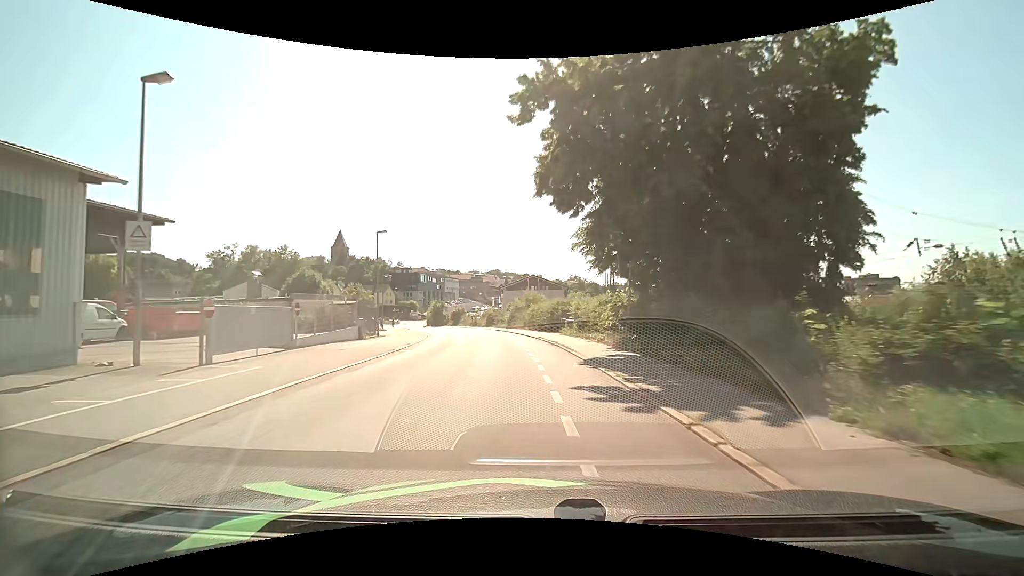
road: residential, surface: asphalt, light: Day
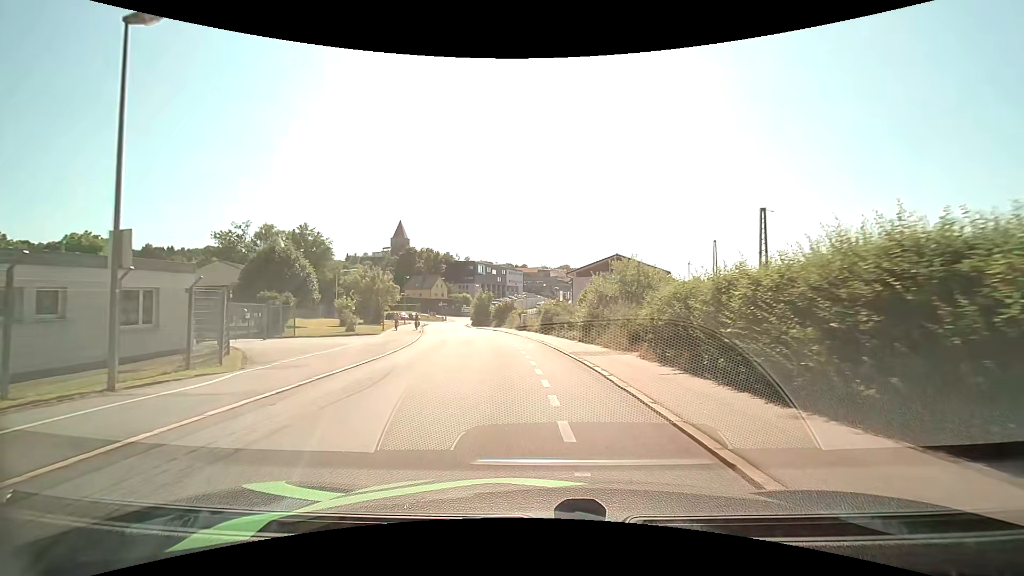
(-1.7, +28.6) m; -8°
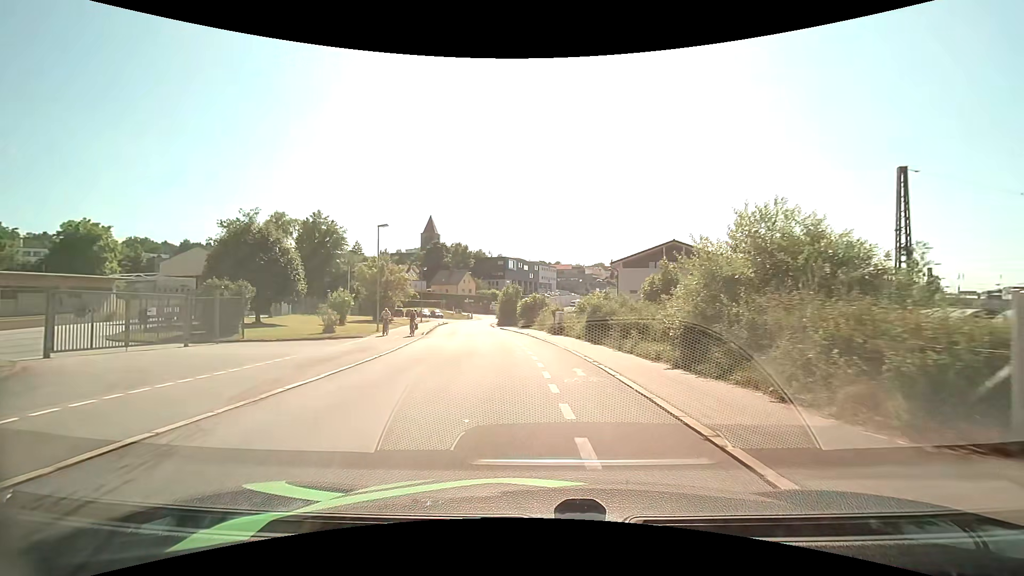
(-0.3, +11.2) m; -4°
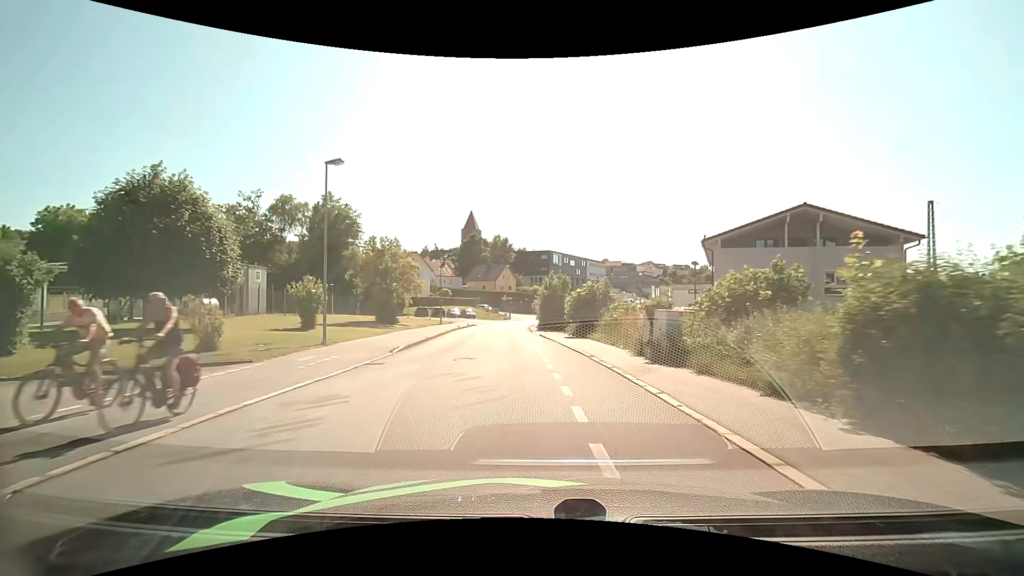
(-0.8, +16.4) m; -5°
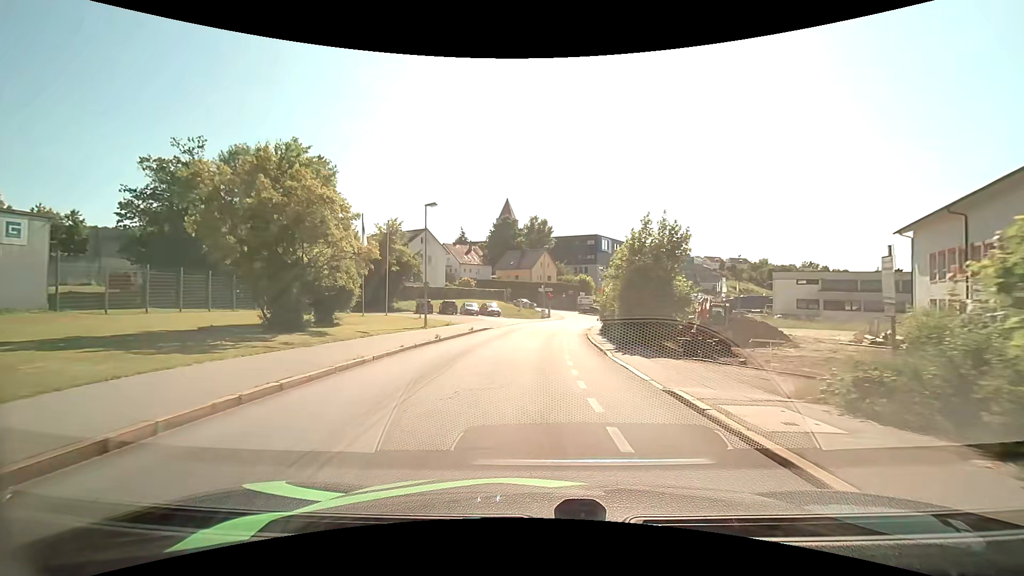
(-1.4, +25.3) m; -5°
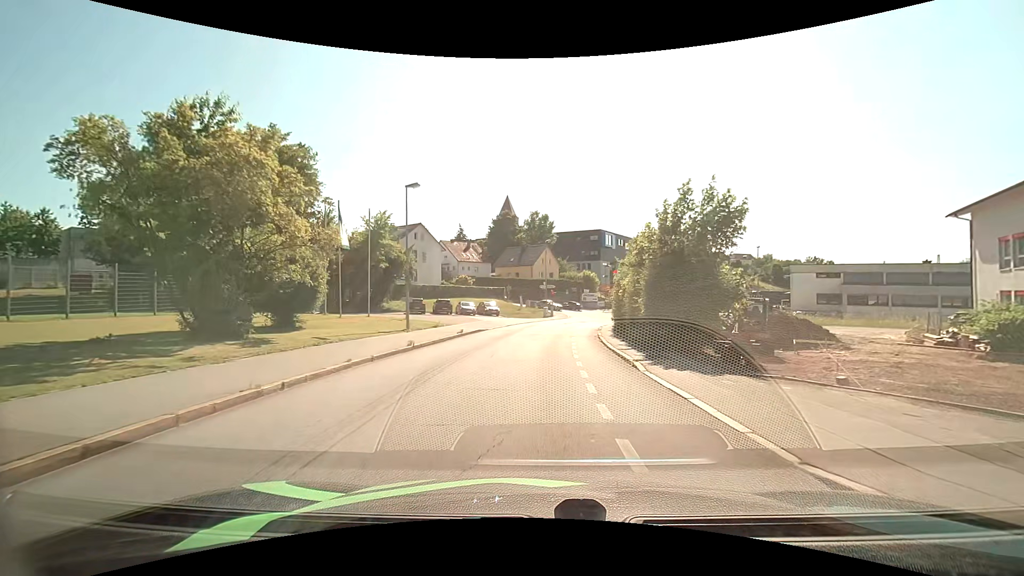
(0.0, +4.8) m; 0°
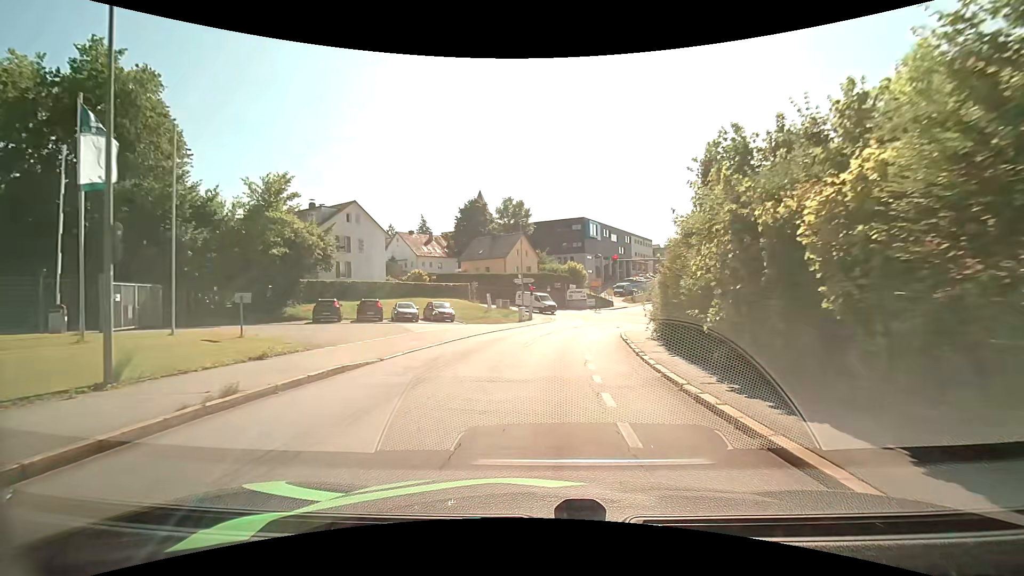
(+0.1, +17.5) m; +2°
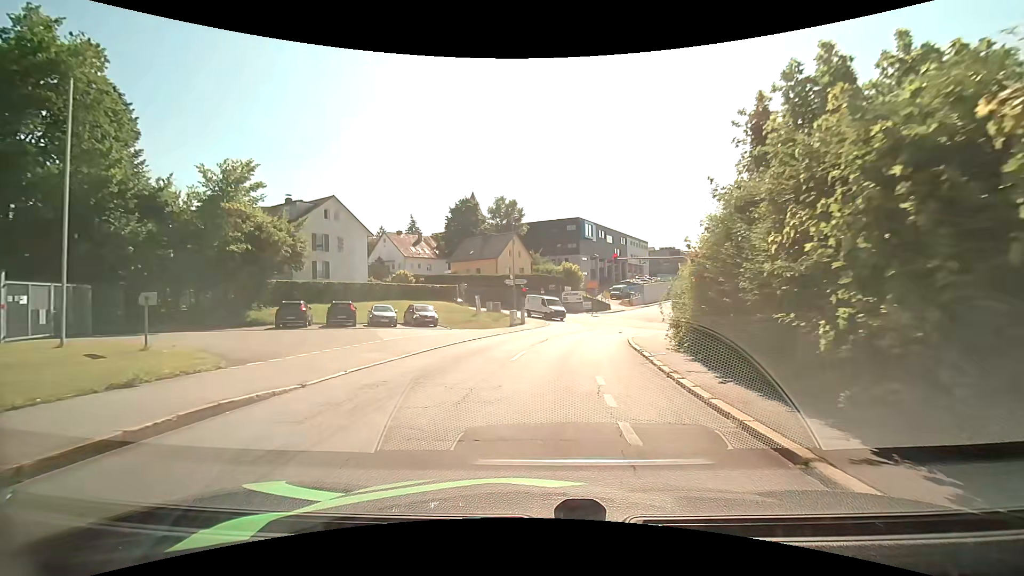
(0.0, +4.0) m; 0°
(0, +10) (+1, +20) (+3, +30) (+6, +39) (+7, +49) (+4, +58) (-4, +65) (-12, +70) (-21, +76) (-29, +81) m
